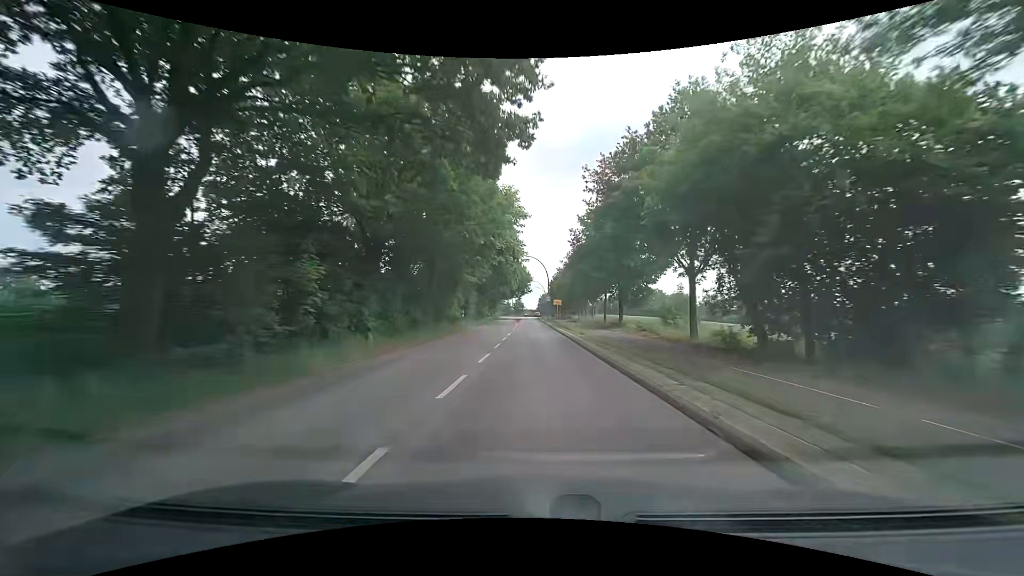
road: secondary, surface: asphalt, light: Day
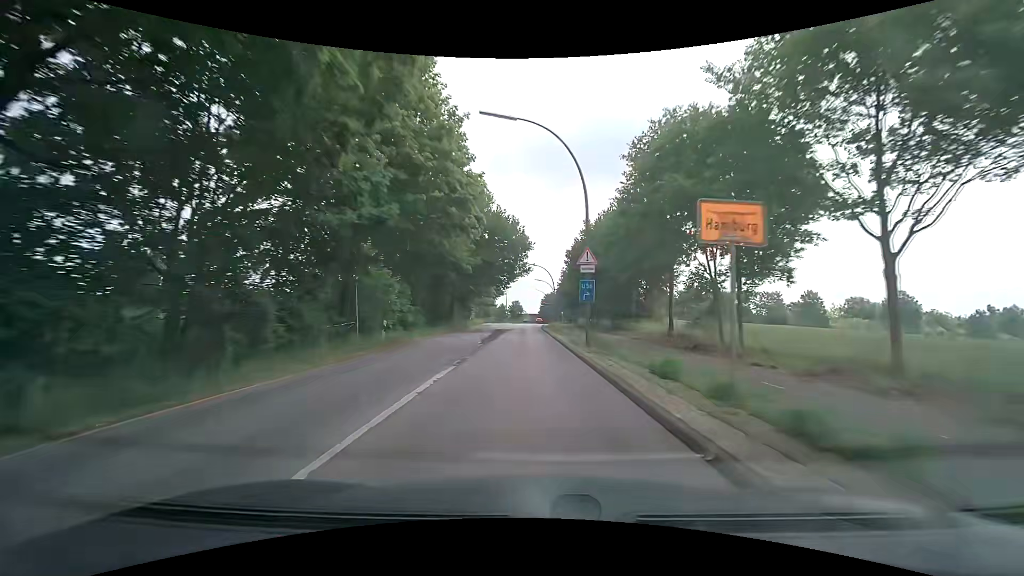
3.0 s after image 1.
(+0.1, +53.1) m; 0°
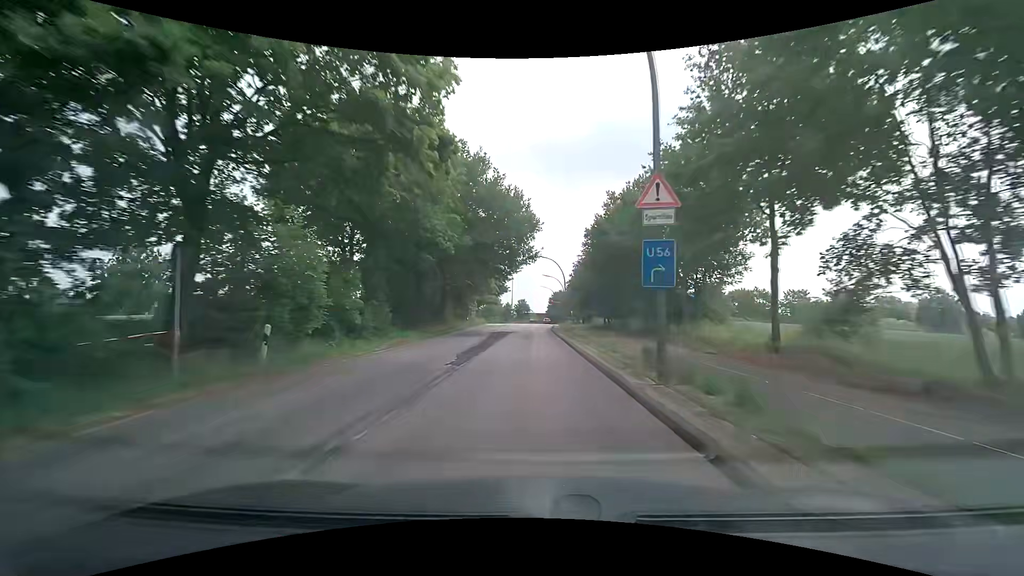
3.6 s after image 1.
(-0.1, +10.5) m; -1°
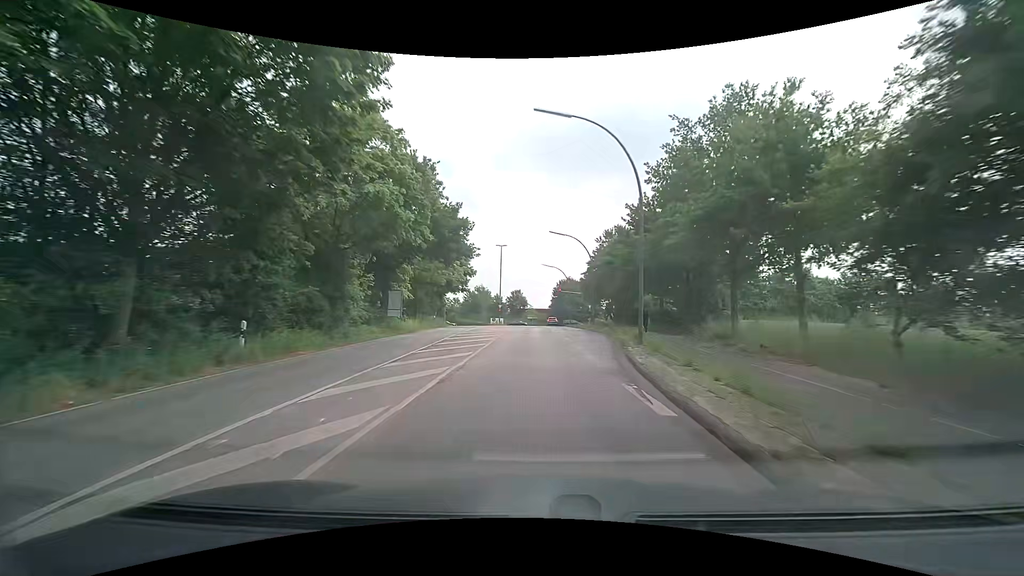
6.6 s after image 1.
(+0.3, +49.3) m; 0°
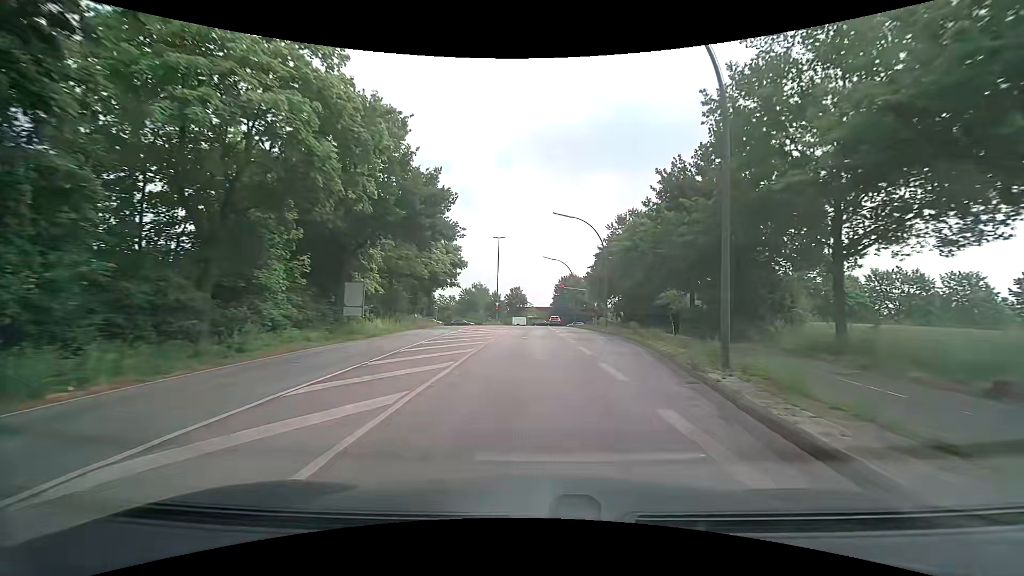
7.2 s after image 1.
(0.0, +8.7) m; 0°
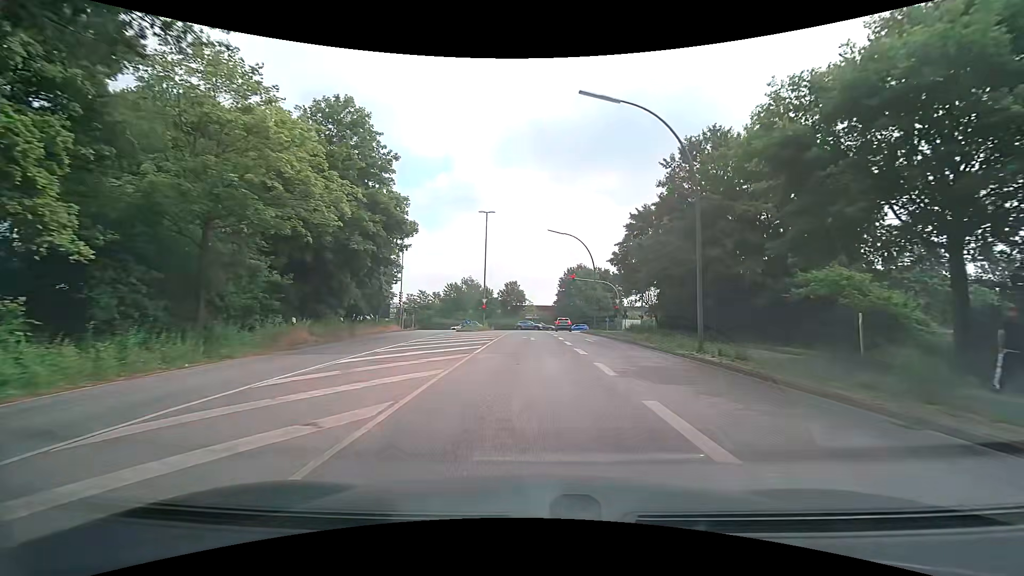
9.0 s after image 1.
(+0.1, +23.2) m; +1°
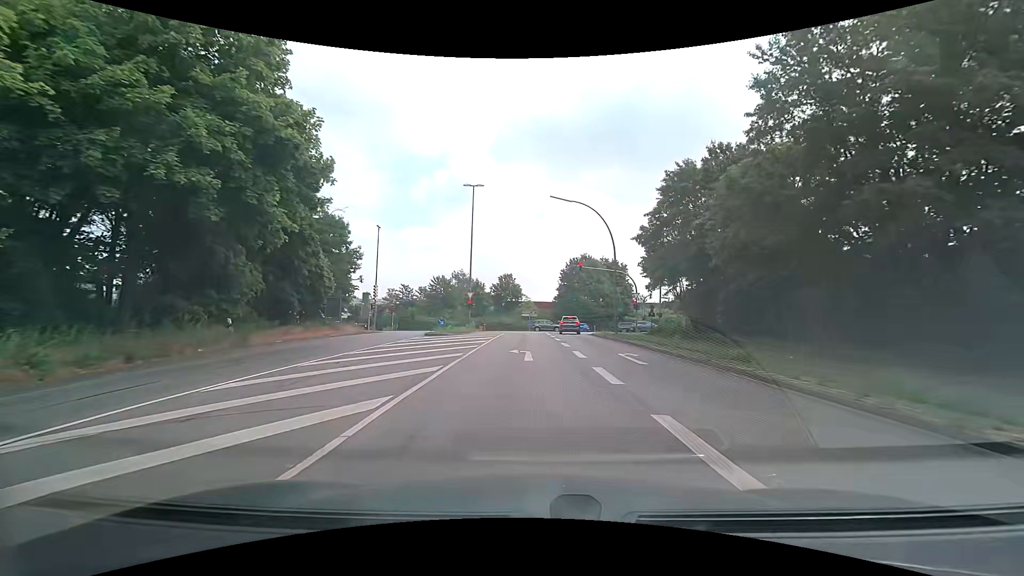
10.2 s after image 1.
(-0.1, +13.0) m; 0°
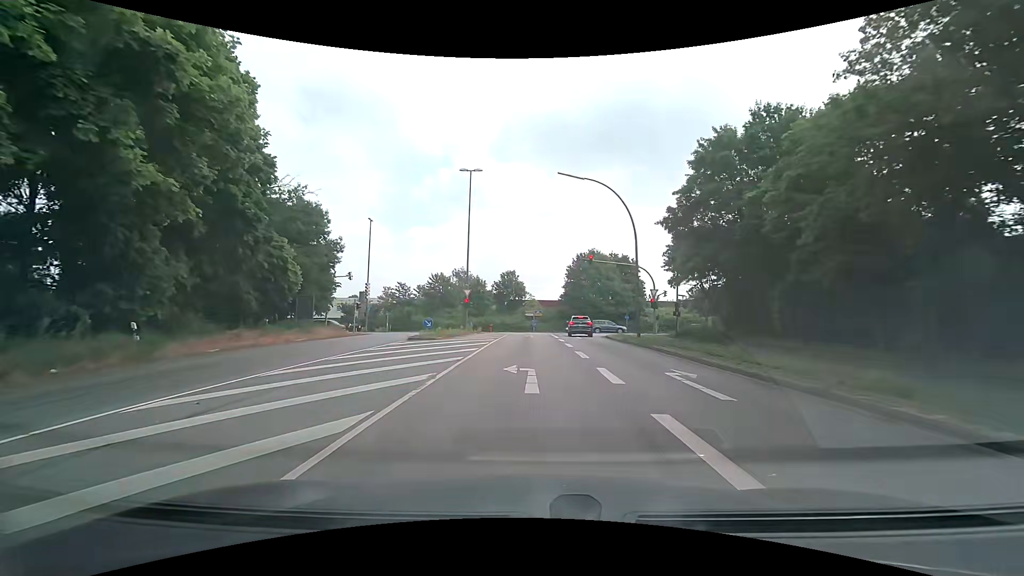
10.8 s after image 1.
(0.0, +5.8) m; +1°
